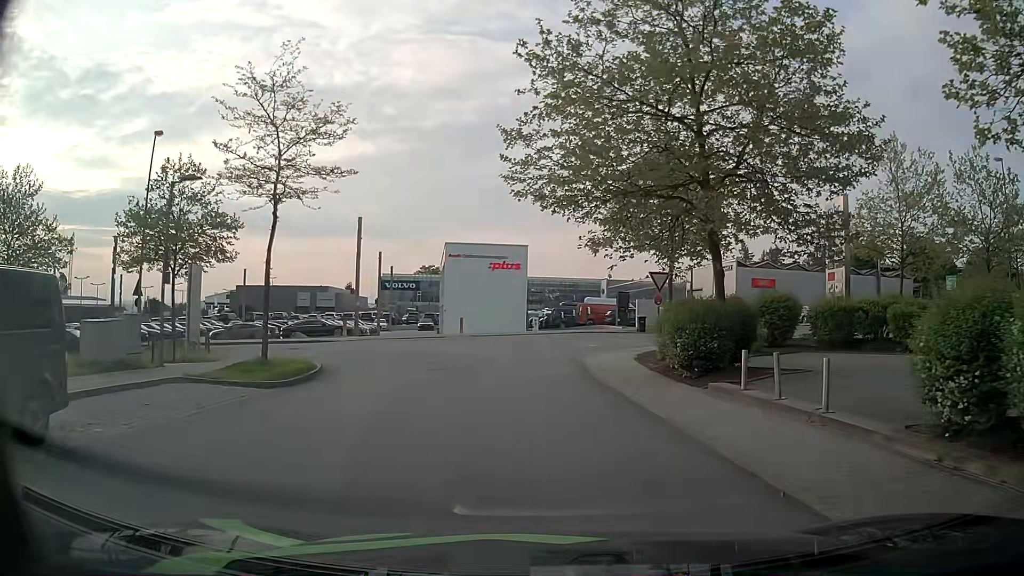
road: residential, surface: asphalt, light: Day
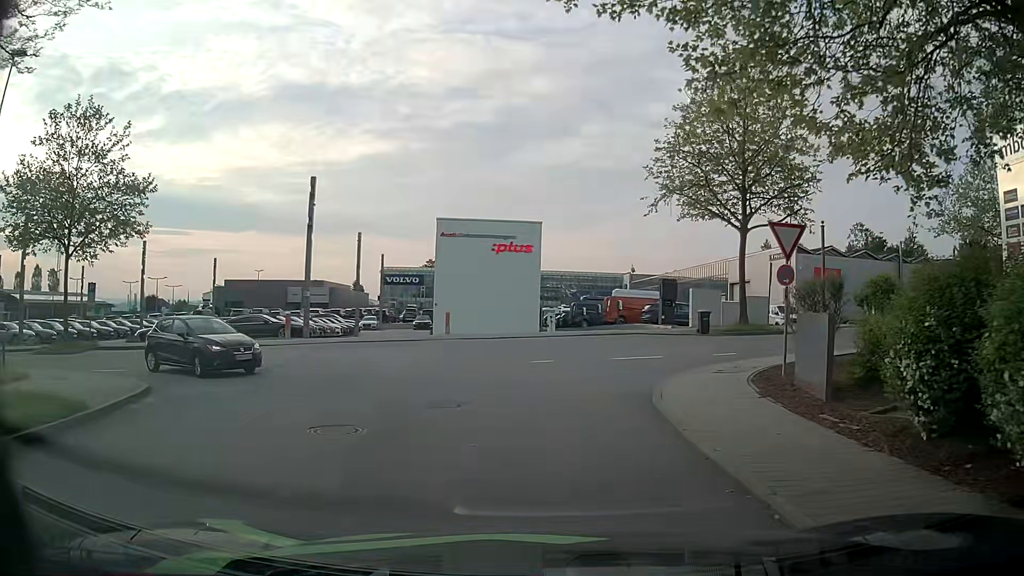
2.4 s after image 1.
(-0.2, +11.7) m; -2°
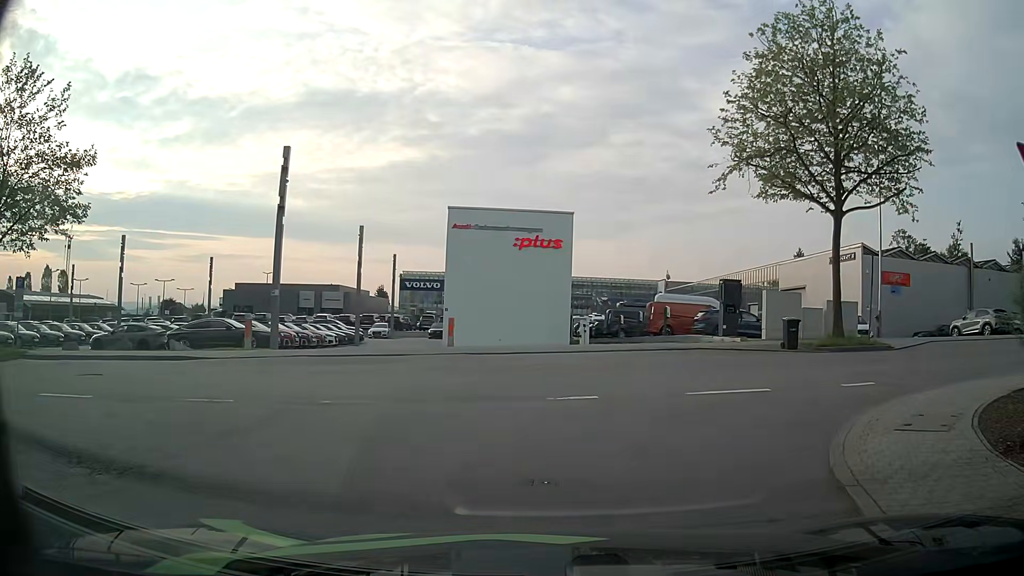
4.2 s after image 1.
(-0.2, +6.8) m; -4°
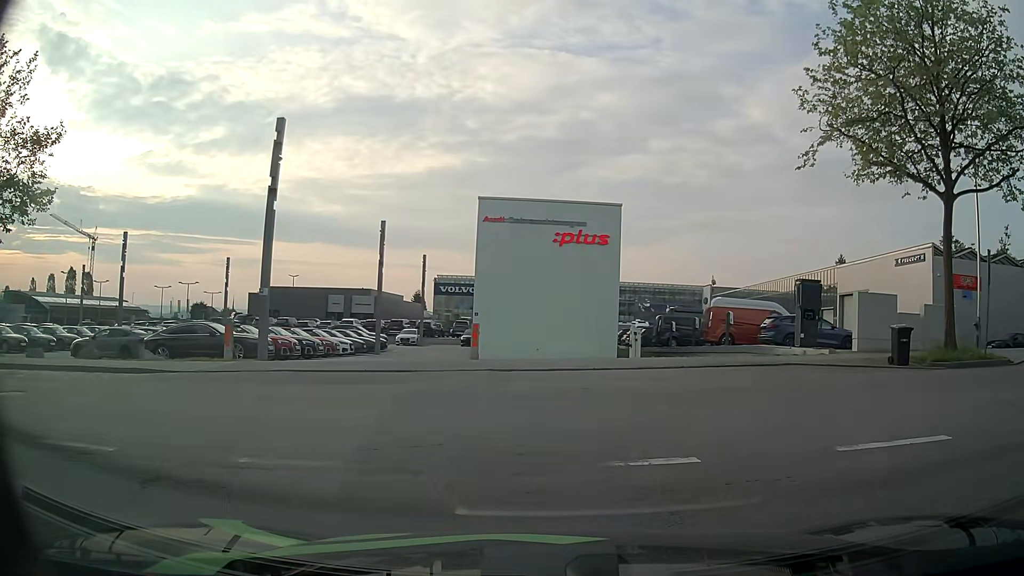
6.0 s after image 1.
(0.0, +4.4) m; -3°
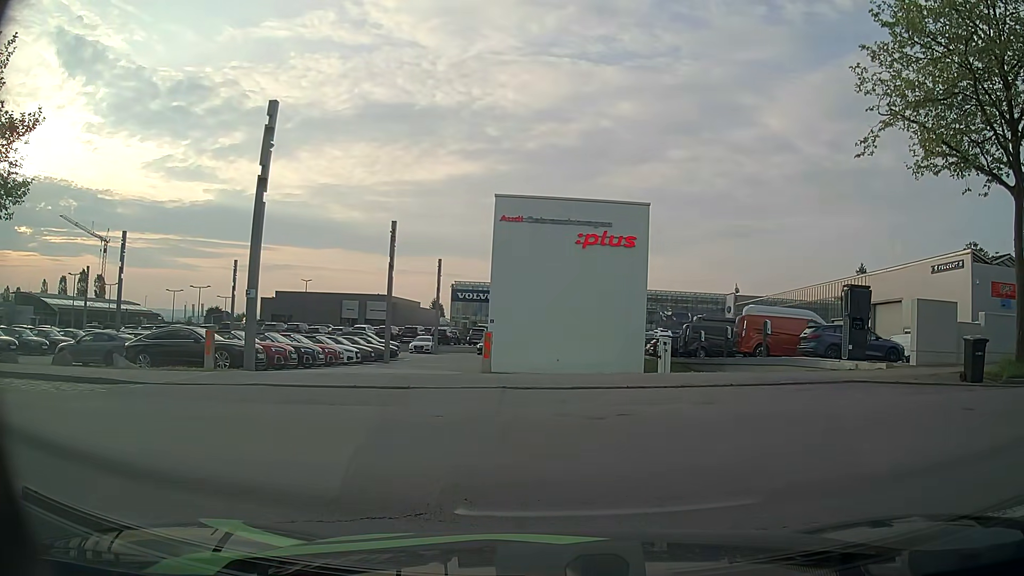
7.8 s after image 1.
(0.0, +2.3) m; -1°
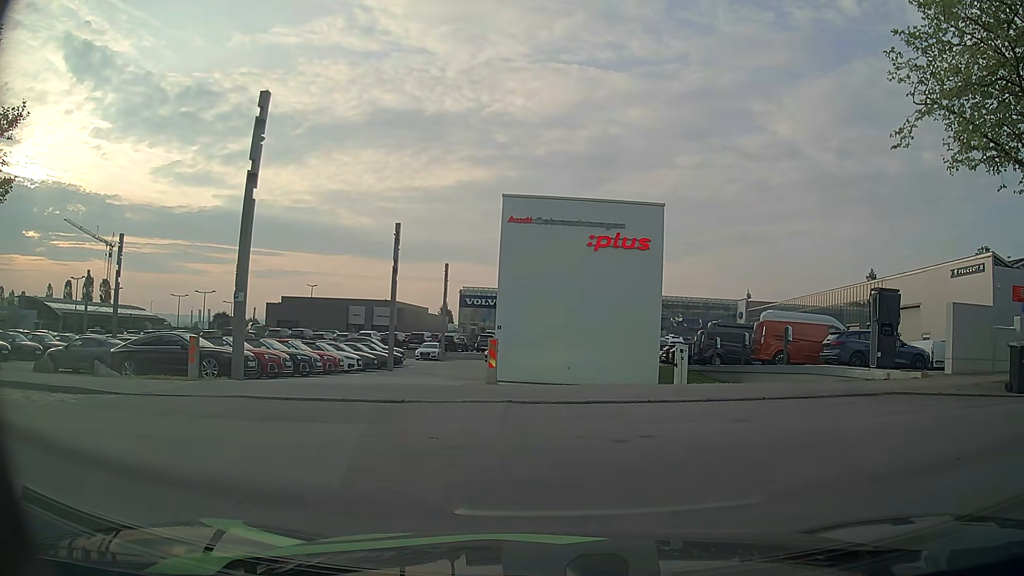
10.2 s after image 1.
(0.0, +1.4) m; 0°
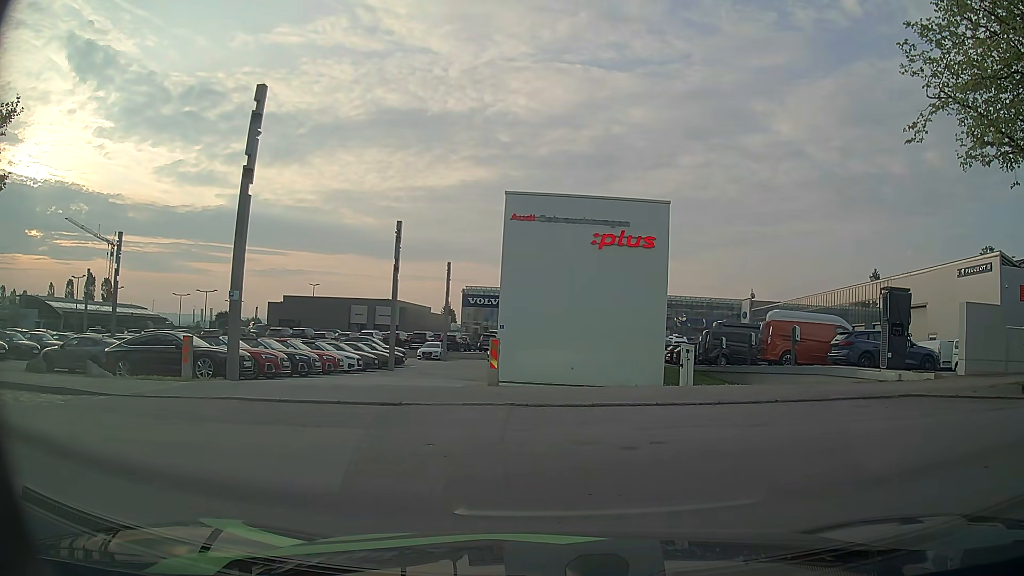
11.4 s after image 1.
(0.0, +0.5) m; 0°
